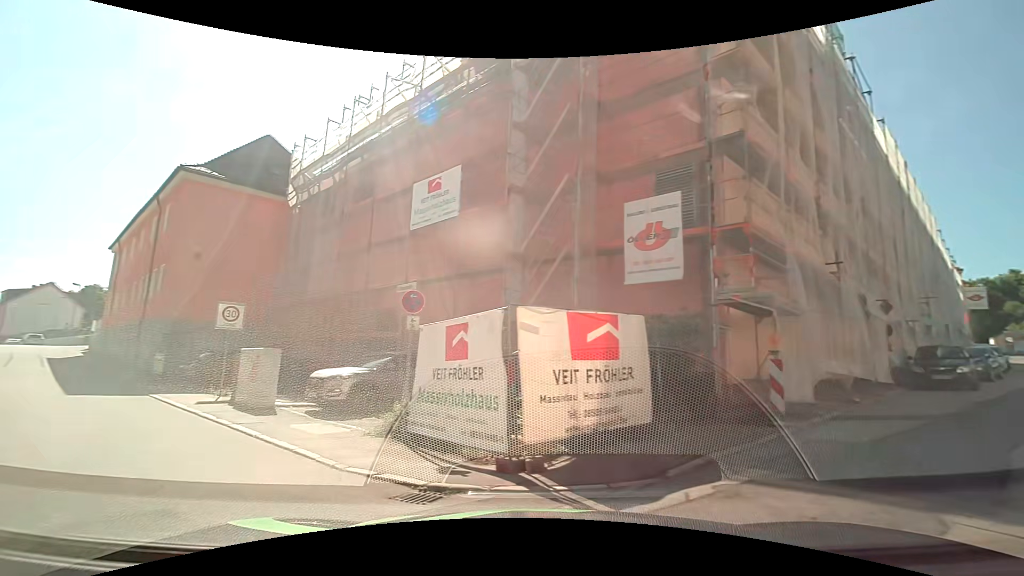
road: residential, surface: asphalt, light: Day
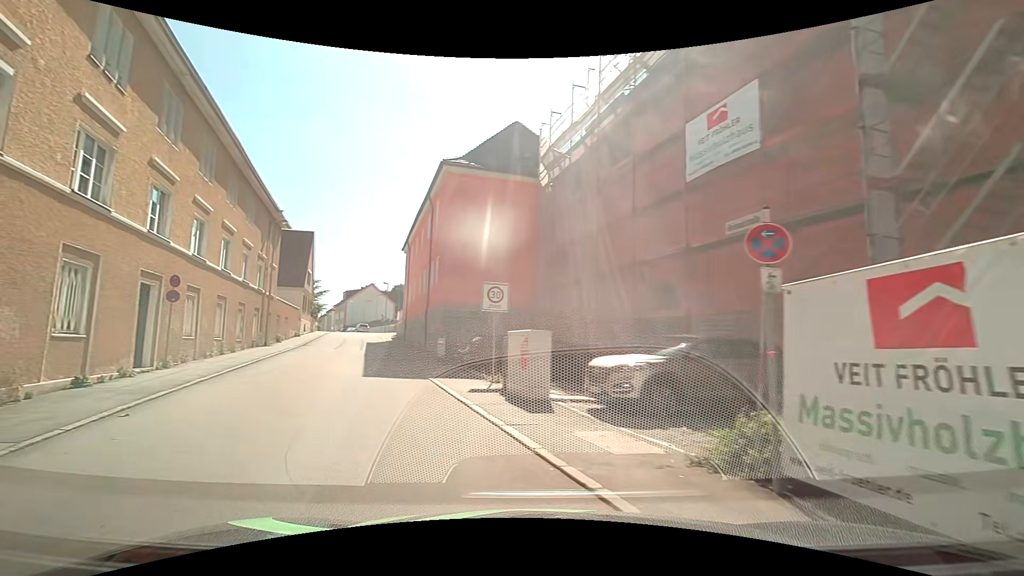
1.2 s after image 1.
(-0.9, +3.6) m; -28°
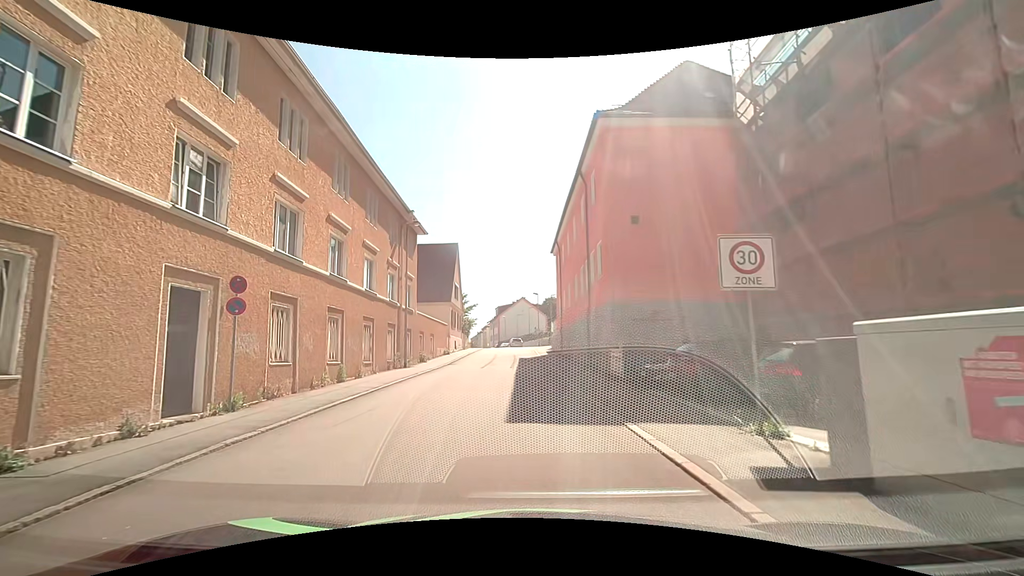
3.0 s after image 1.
(-1.7, +7.2) m; -22°
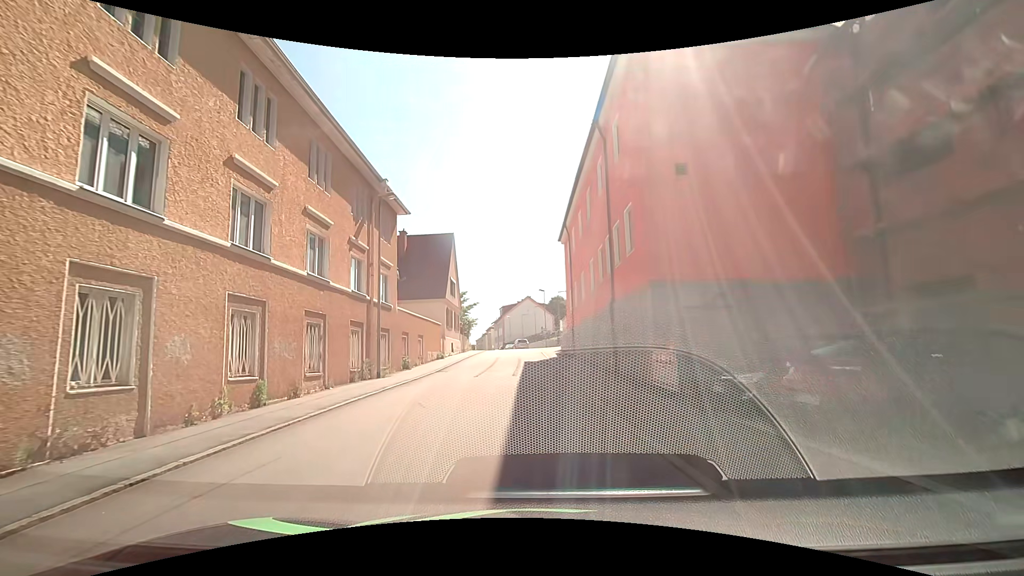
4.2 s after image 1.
(+0.2, +6.0) m; +2°
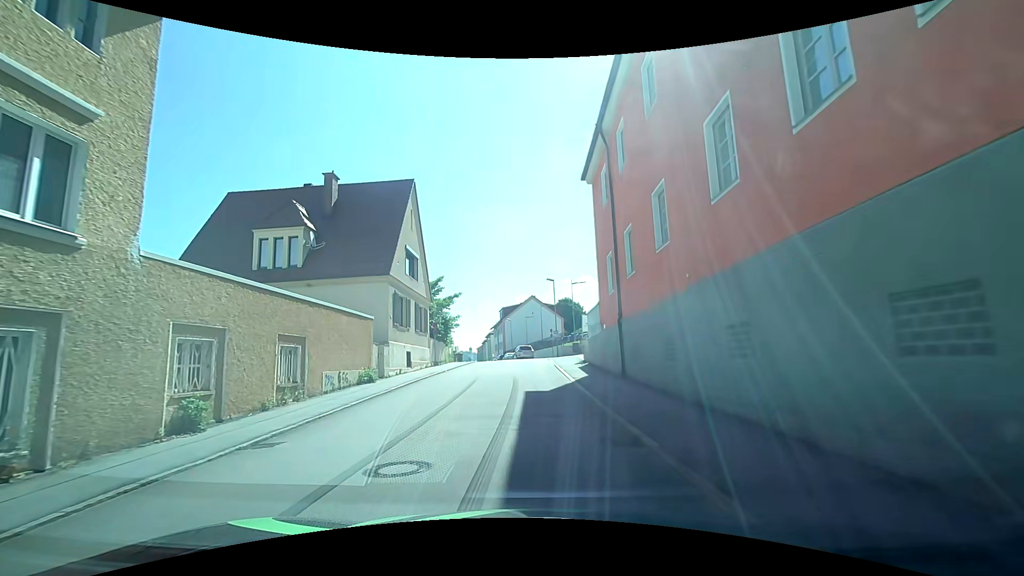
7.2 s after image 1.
(-0.2, +17.6) m; -1°
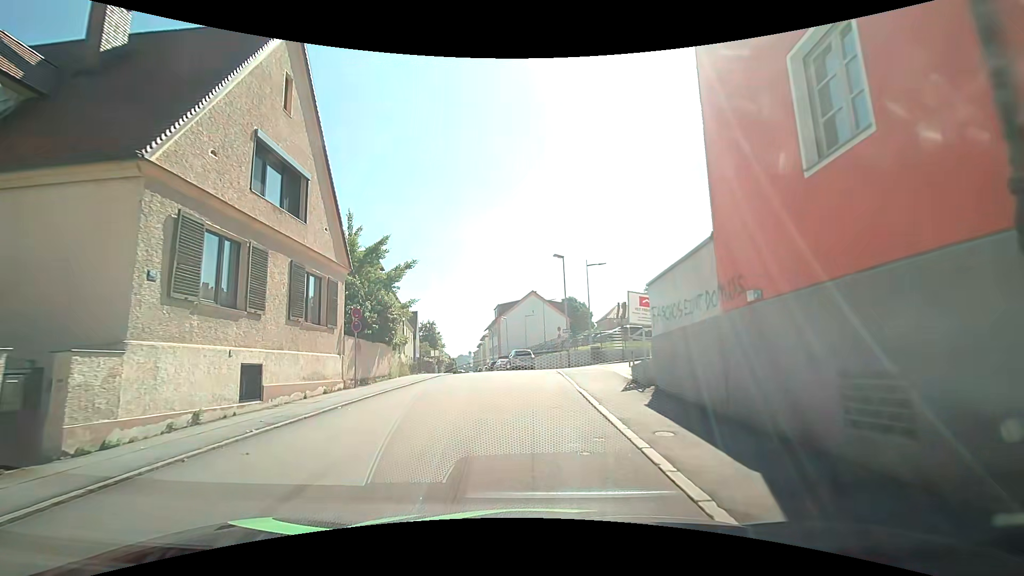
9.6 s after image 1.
(+0.1, +15.4) m; 0°
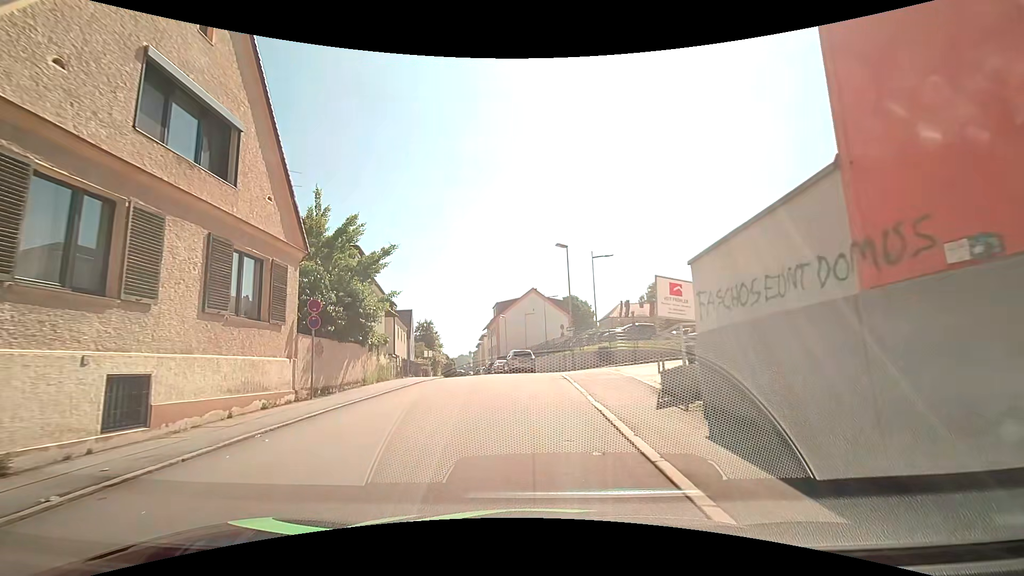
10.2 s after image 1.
(0.0, +3.7) m; 0°
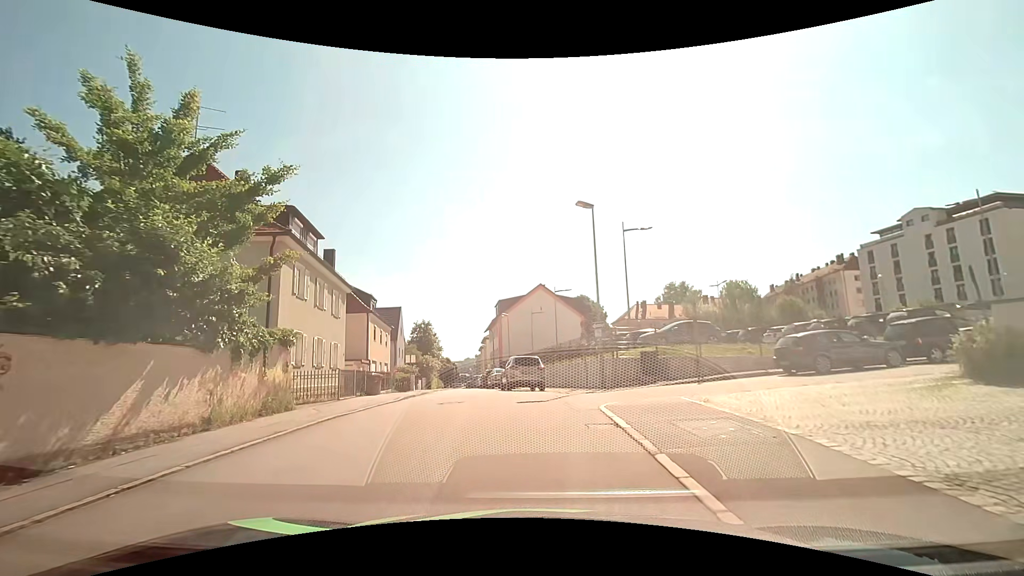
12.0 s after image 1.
(+0.1, +10.1) m; -1°
(0, +10) (-2, +20) (-3, +30) (-5, +40) (-6, +50) (-7, +59) (-9, +69) (-10, +79) (-11, +89) (-13, +99) m
